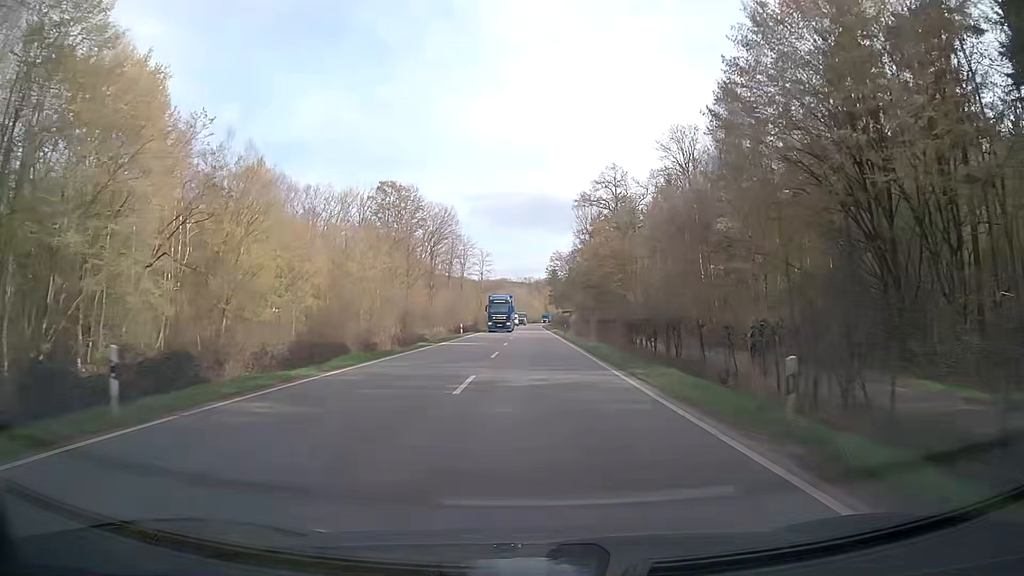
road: secondary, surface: asphalt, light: Day
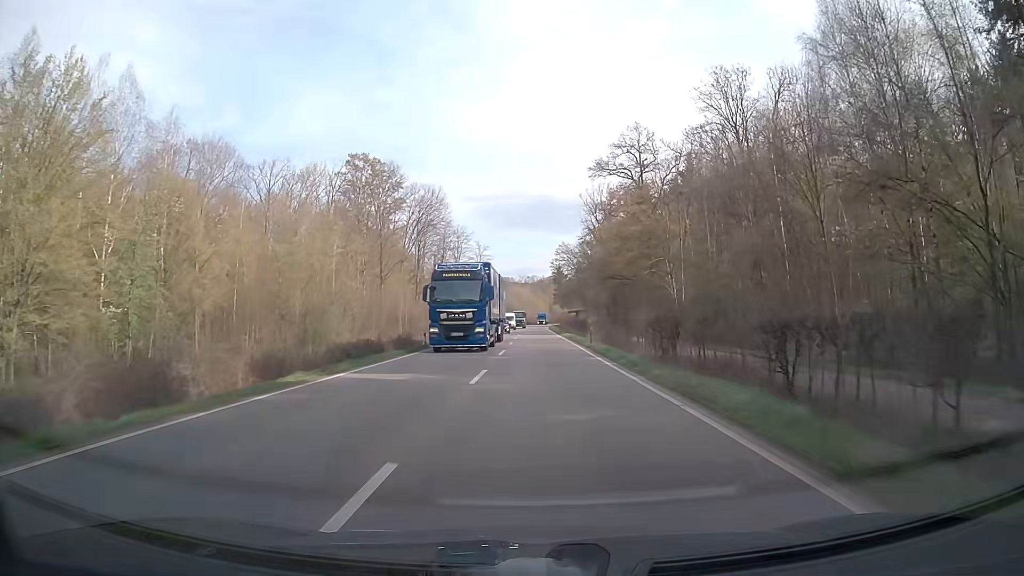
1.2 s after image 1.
(0.0, +22.0) m; -1°
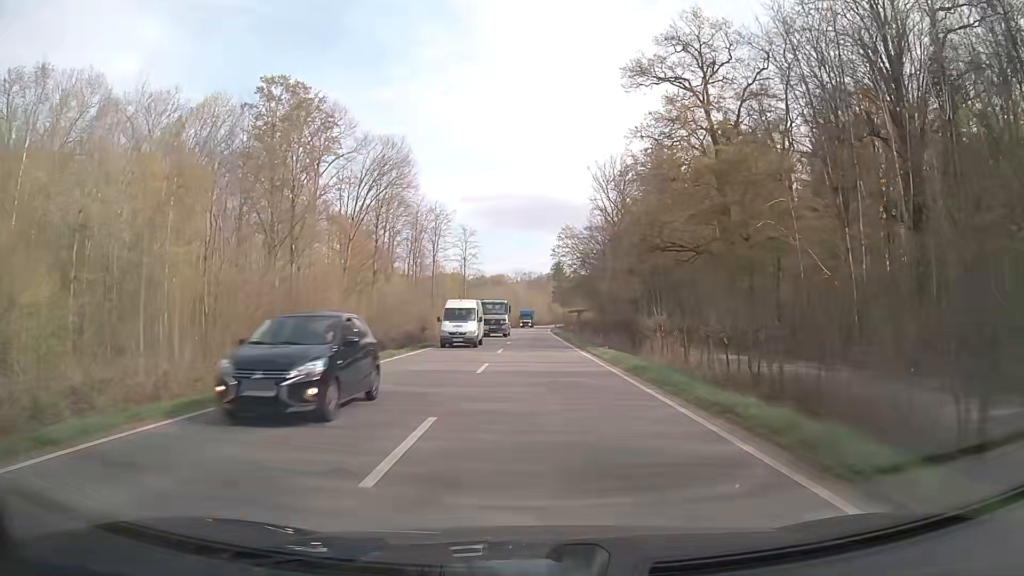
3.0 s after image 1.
(+0.3, +33.1) m; 0°
